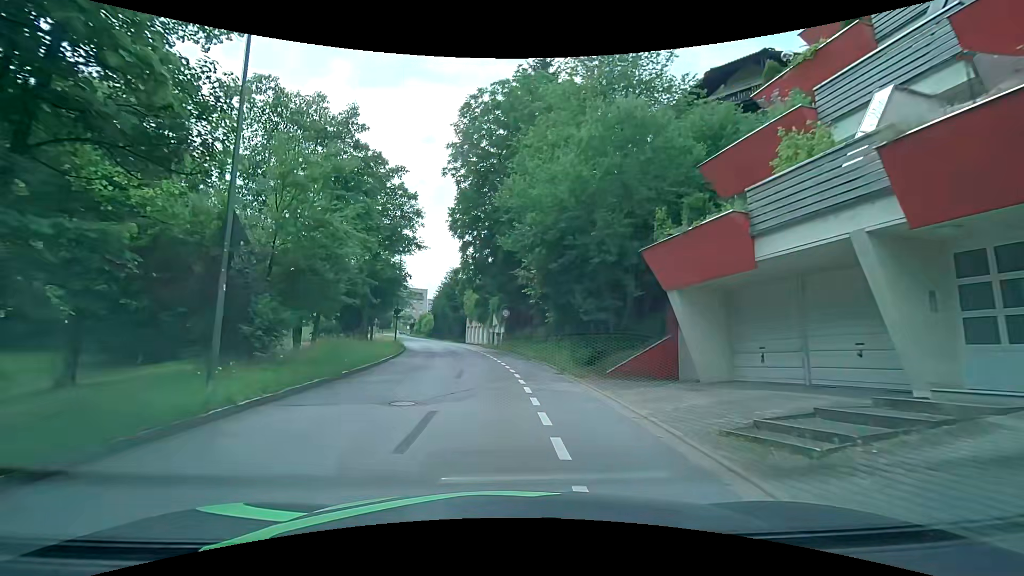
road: tertiary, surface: asphalt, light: Day
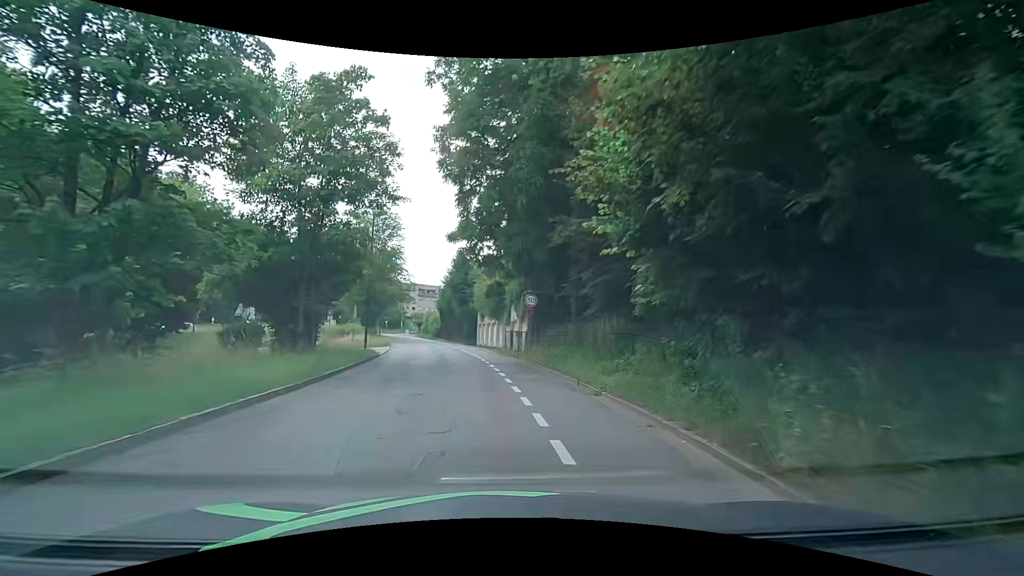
(-0.3, +14.3) m; -2°
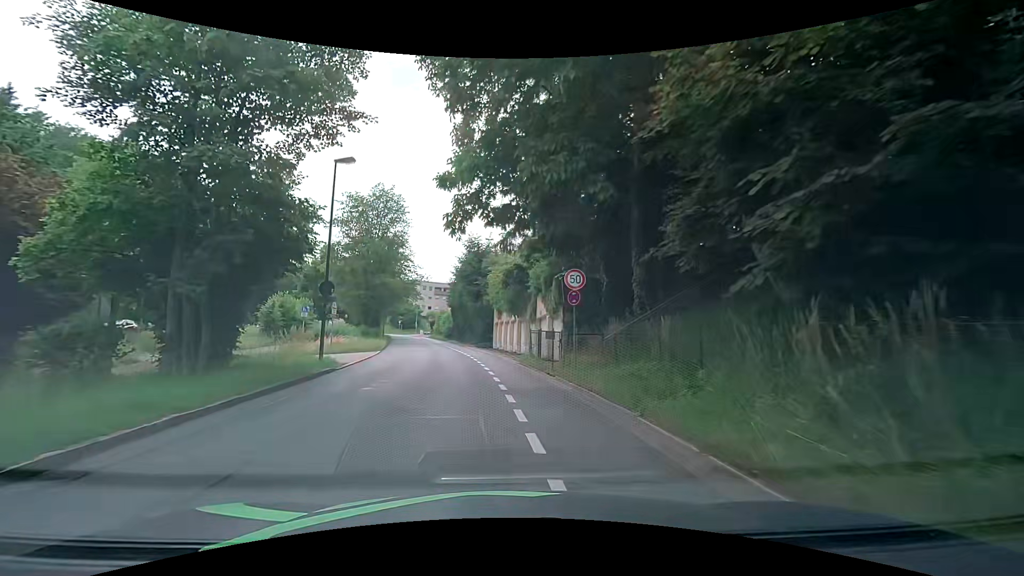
(-0.2, +9.7) m; -1°
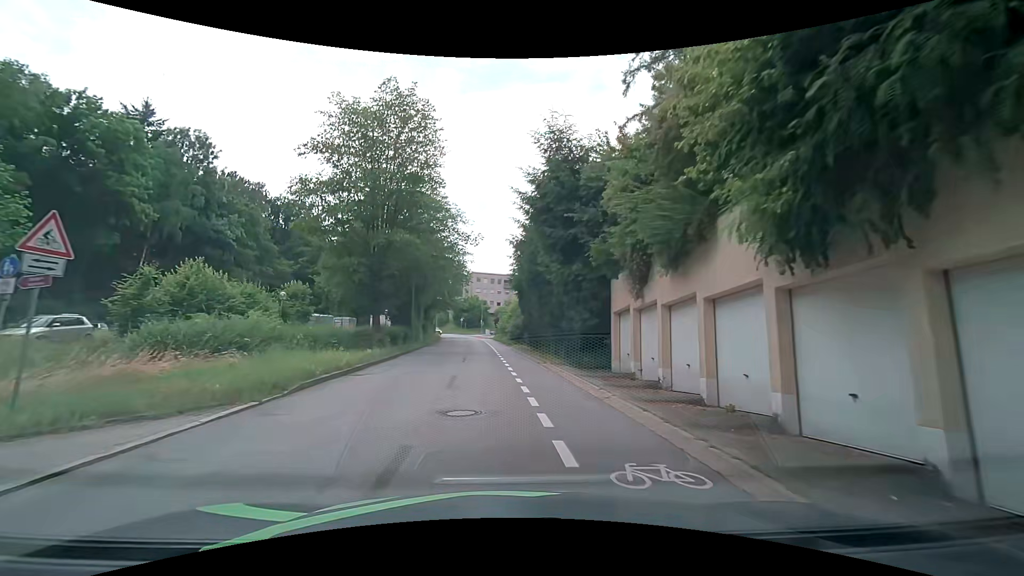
(-2.4, +24.5) m; -10°
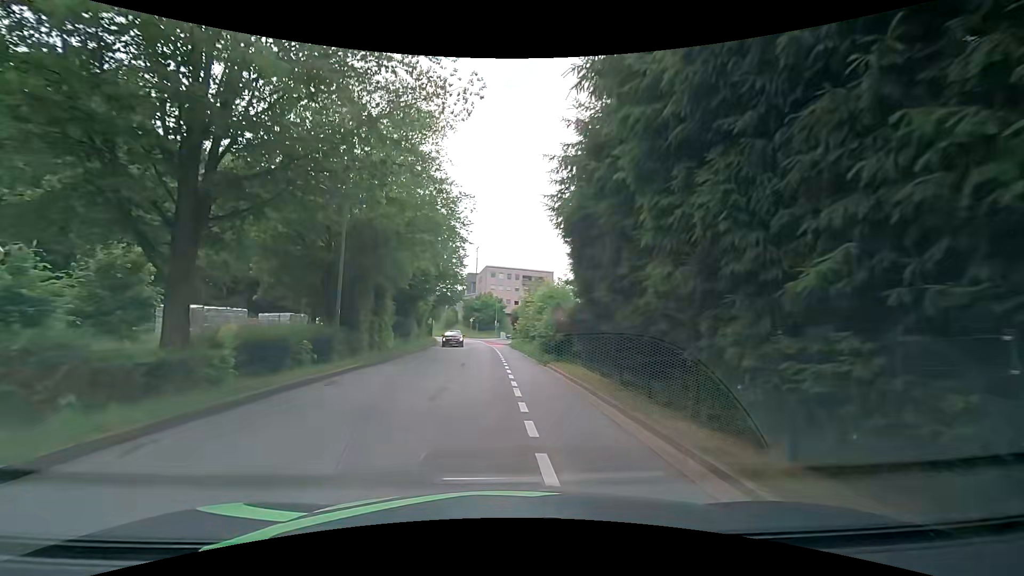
(-0.4, +20.7) m; -1°
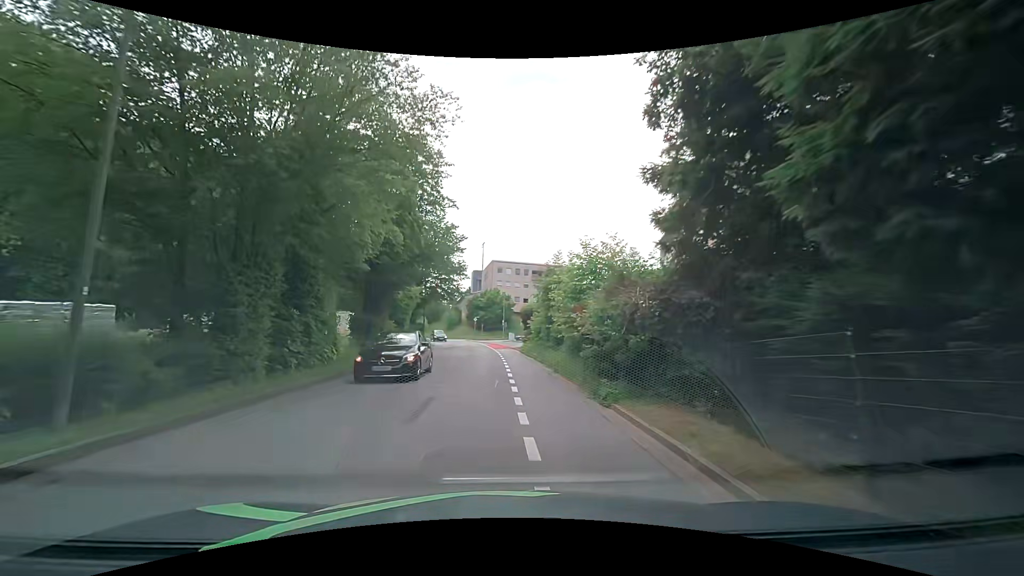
(-0.1, +11.3) m; 0°
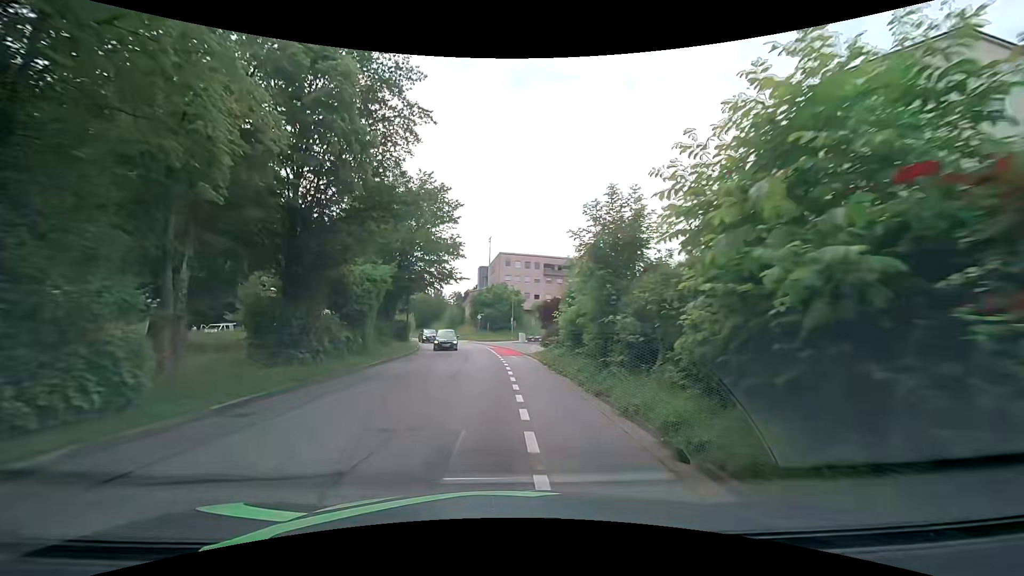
(-0.3, +11.7) m; -2°
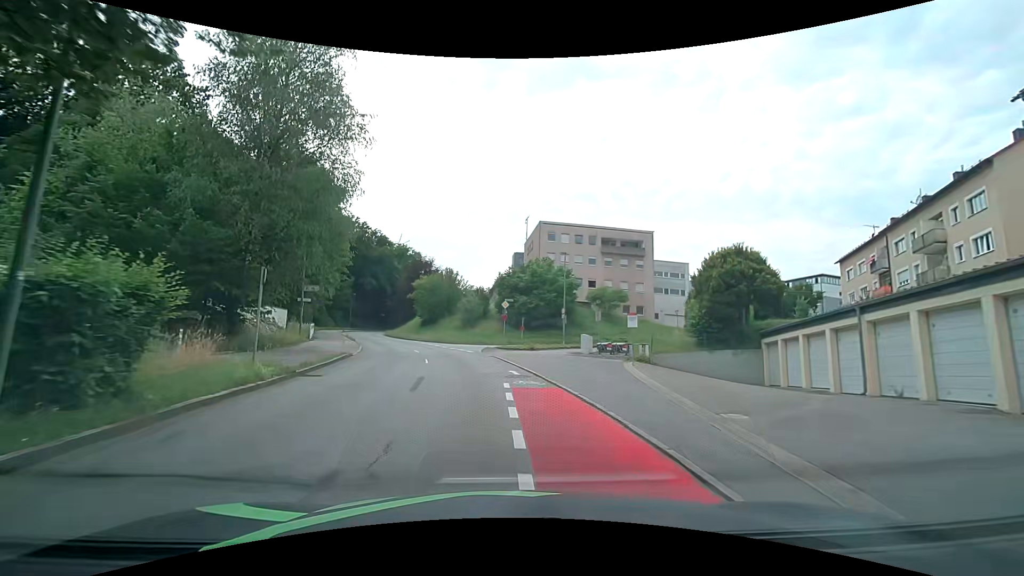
(-0.6, +30.2) m; -4°
(0, +10) (-2, +20) (-4, +30) (-7, +39) (-10, +49) (-14, +58) (-17, +67) (-20, +77) (-23, +86) (-25, +96) m
